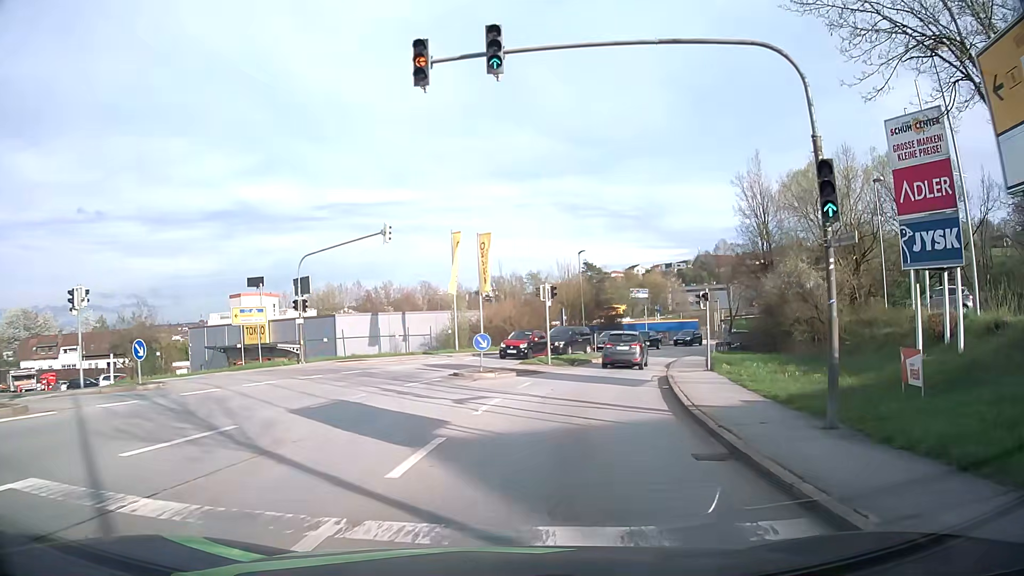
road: tertiary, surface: asphalt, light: Day
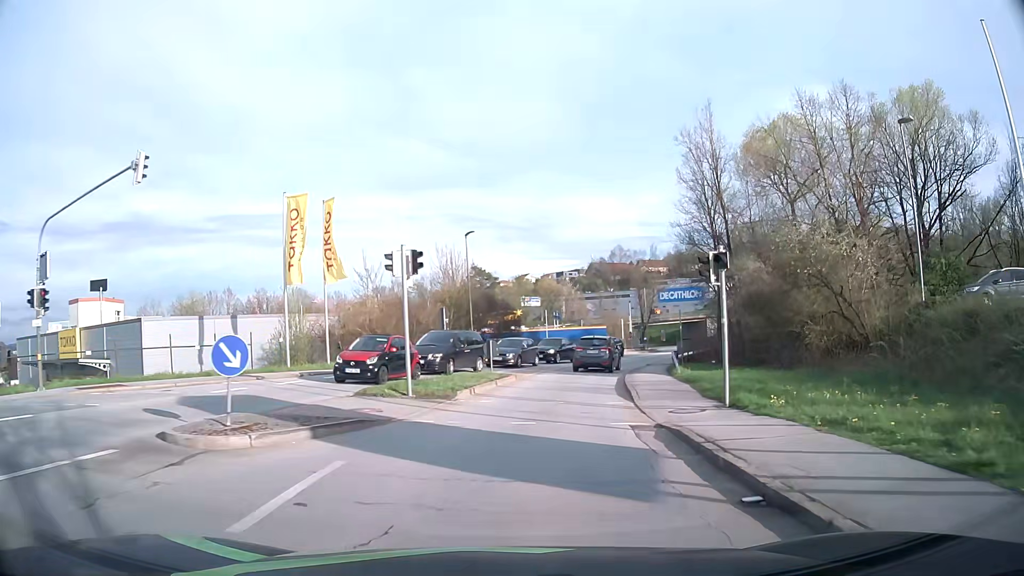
(+1.3, +14.2) m; +9°
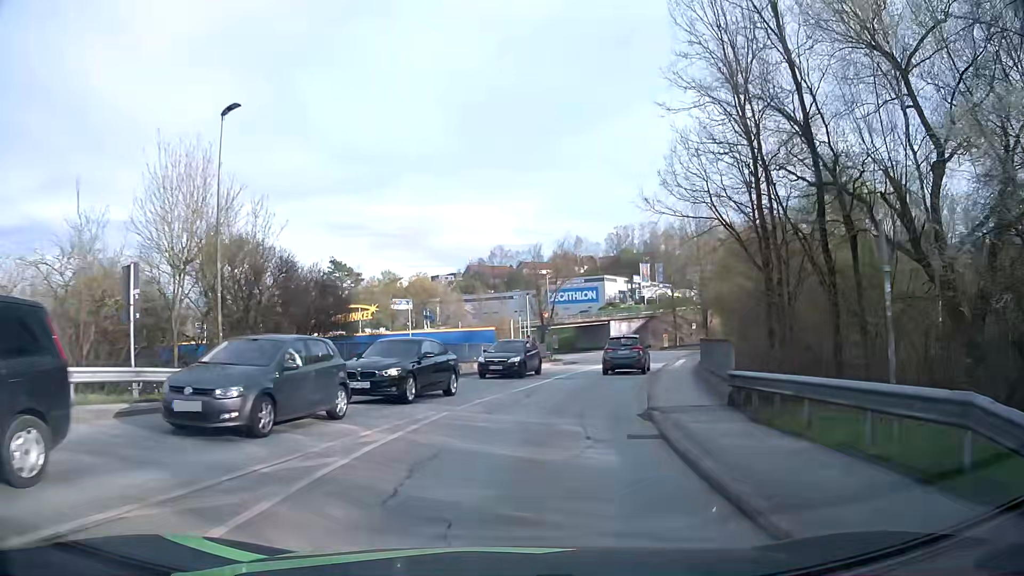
(+2.2, +23.4) m; +11°
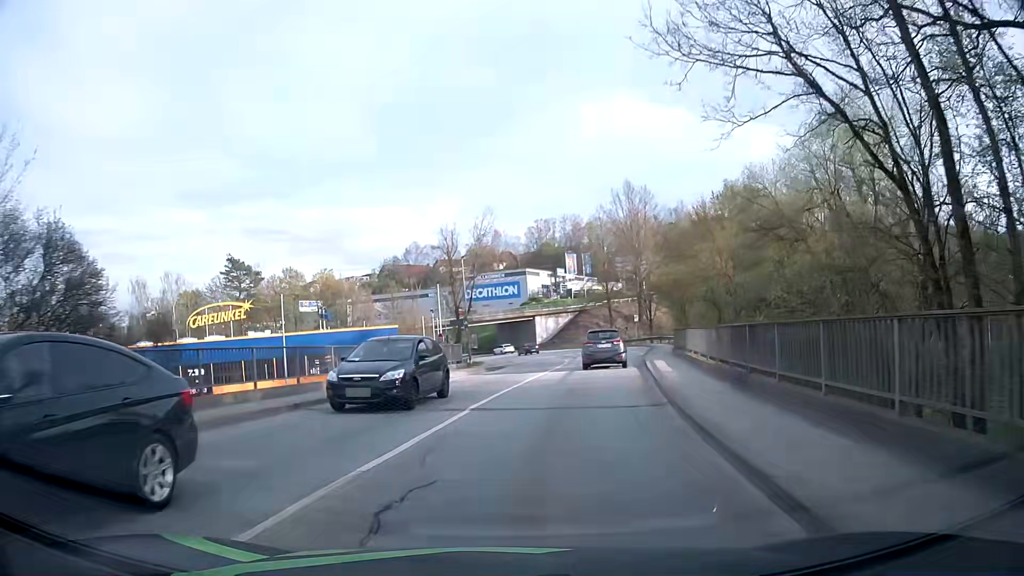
(+0.7, +12.1) m; +7°
(0, +10) (+2, +20) (+3, +30) (+4, +40) (+5, +50) (+6, +60) (+5, +70) (+3, +79) (0, +89) (-3, +98) m
